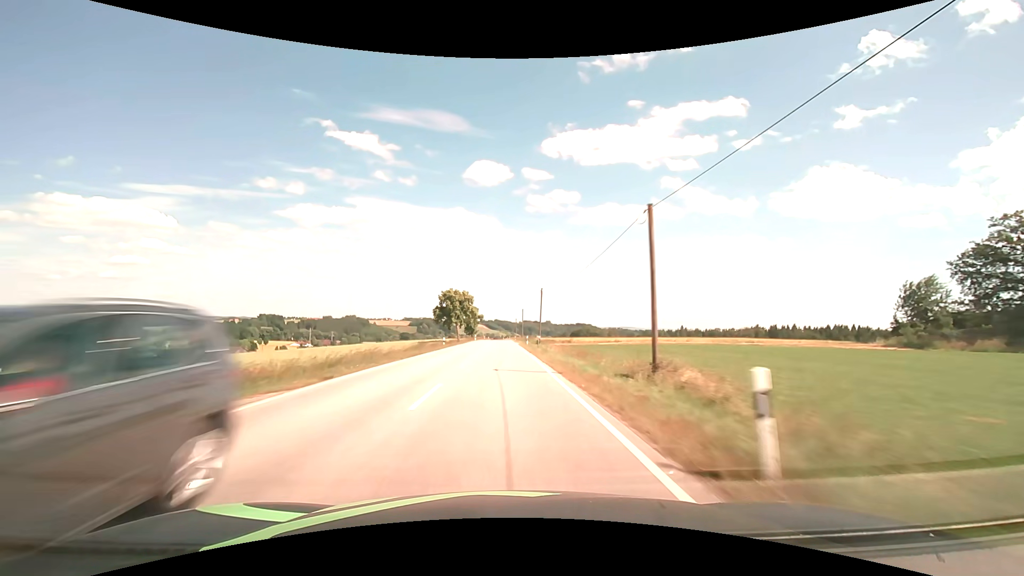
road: secondary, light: Day
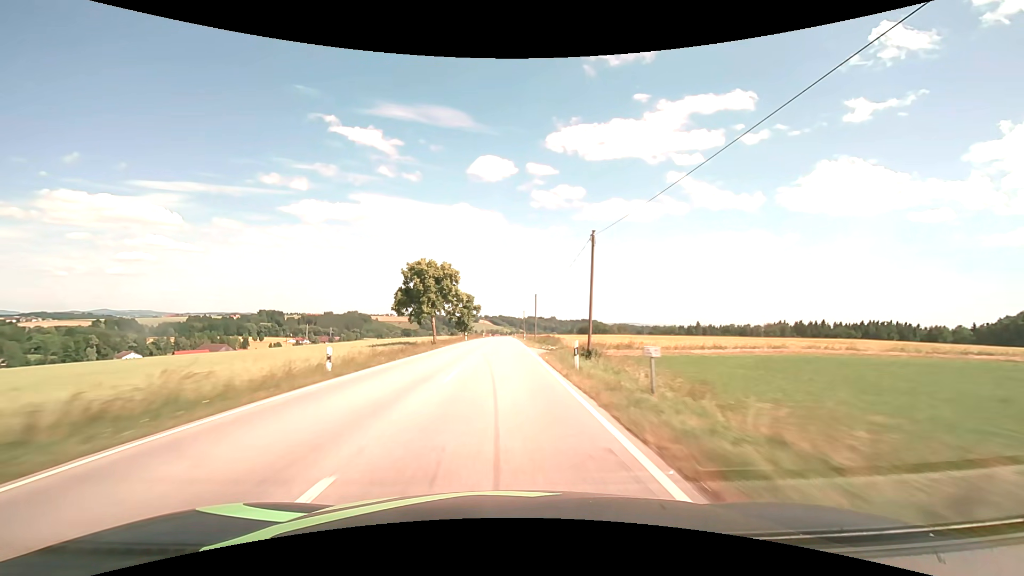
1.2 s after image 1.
(-0.1, +31.8) m; -1°
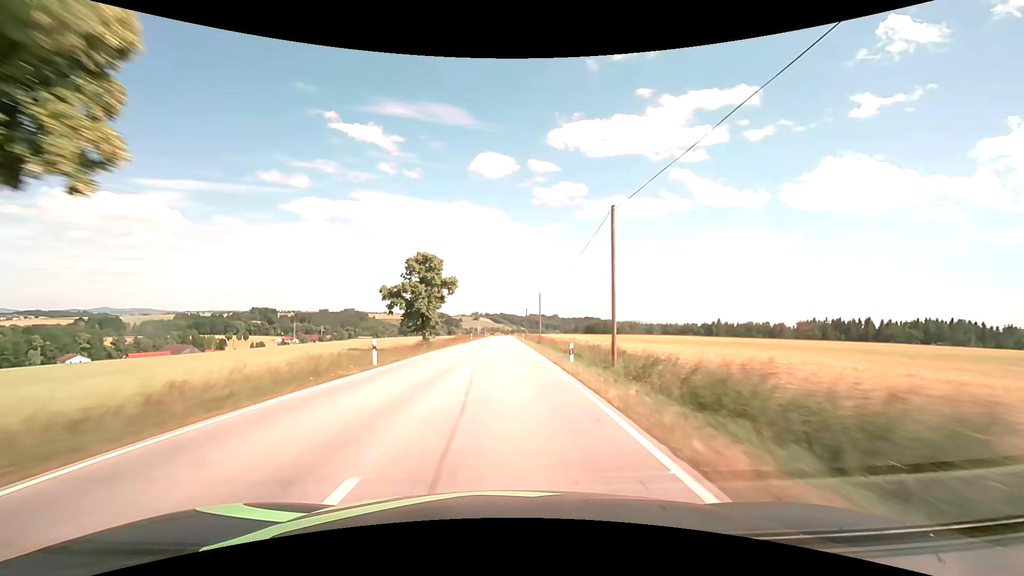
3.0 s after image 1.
(-0.1, +47.8) m; 0°
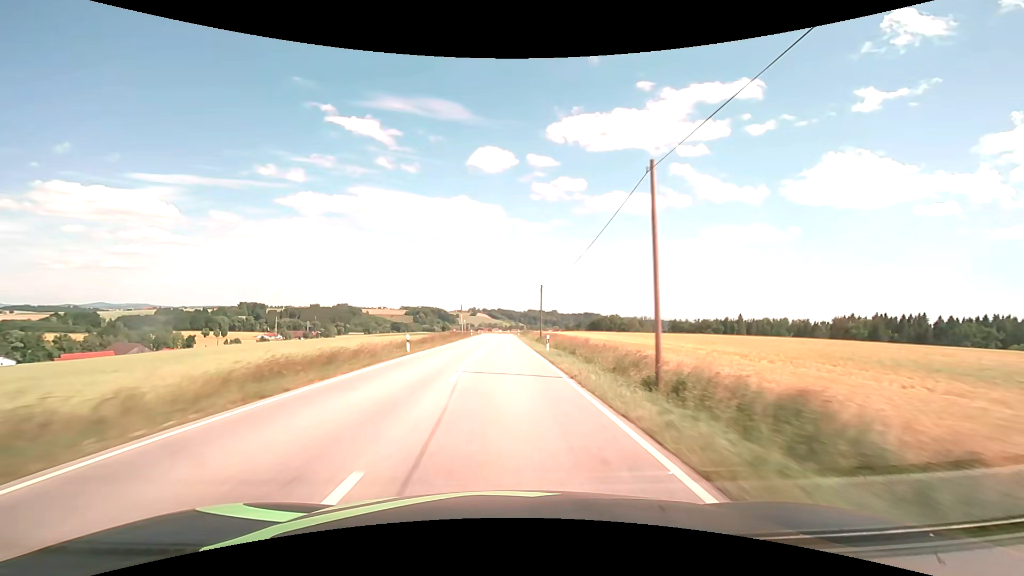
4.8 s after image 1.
(0.0, +47.8) m; 0°
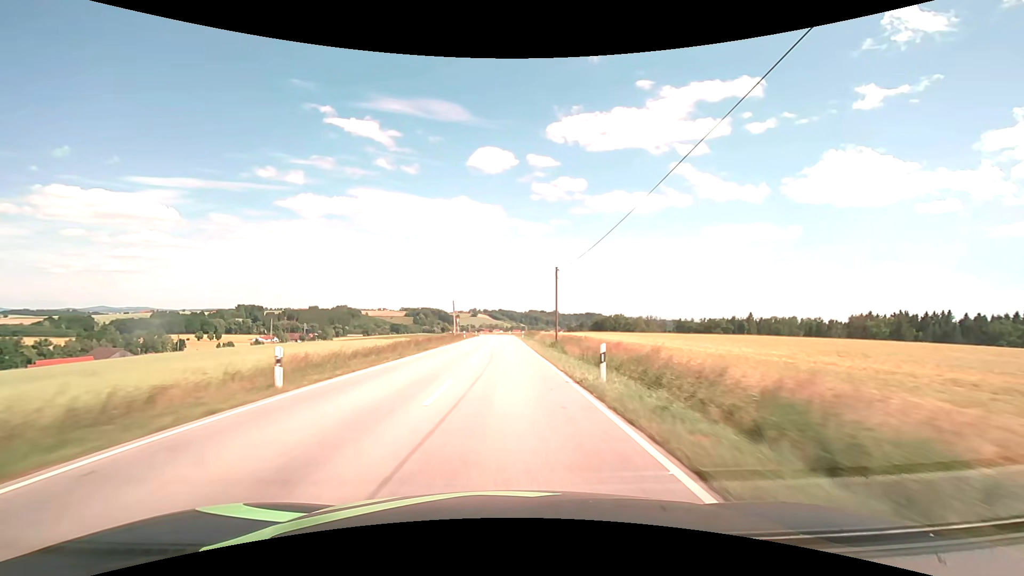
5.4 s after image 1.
(+0.1, +16.0) m; 0°
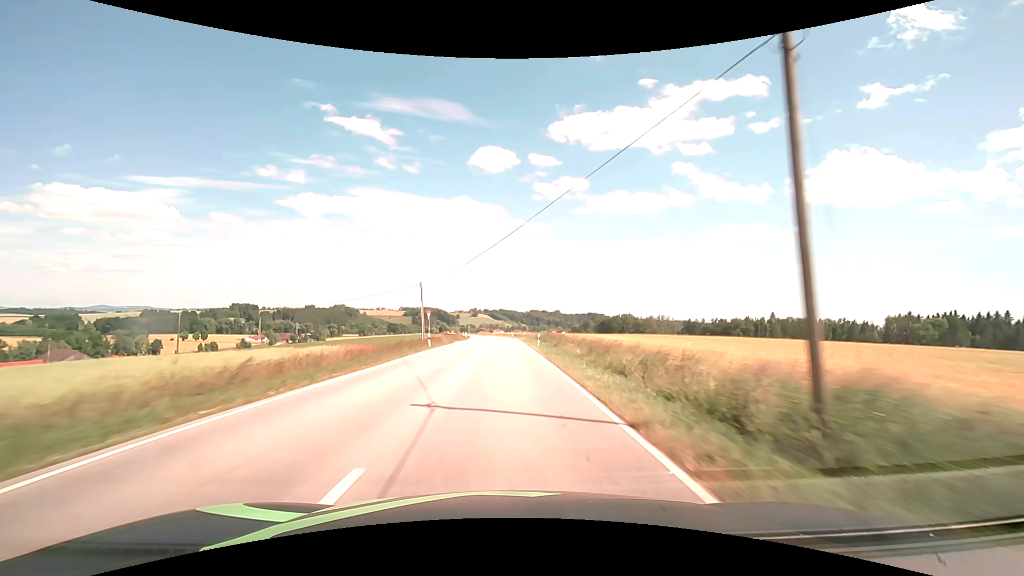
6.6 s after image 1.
(-0.1, +31.9) m; 0°
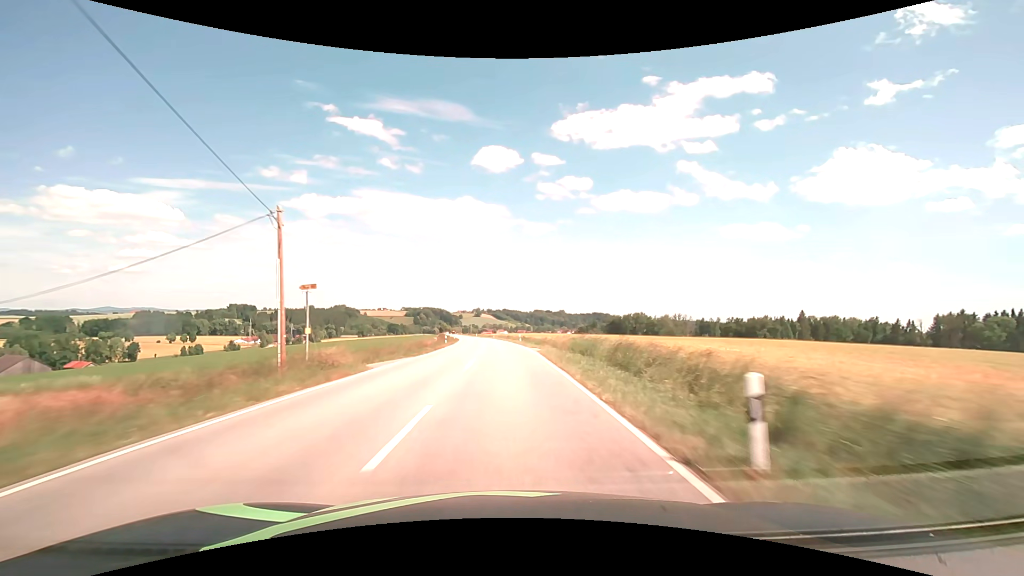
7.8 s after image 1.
(-0.1, +31.8) m; 0°
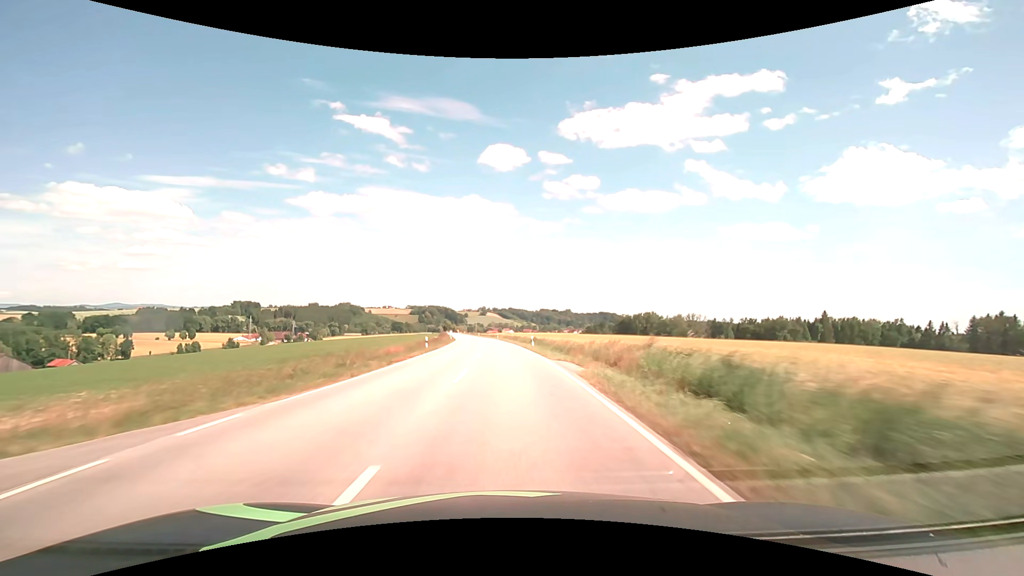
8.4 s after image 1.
(-0.1, +15.8) m; -1°
(0, +10) (0, +20) (0, +30) (-1, +40) (-1, +50) (-2, +60) (-3, +70) (-4, +80) (-4, +90) (-5, +100) m
